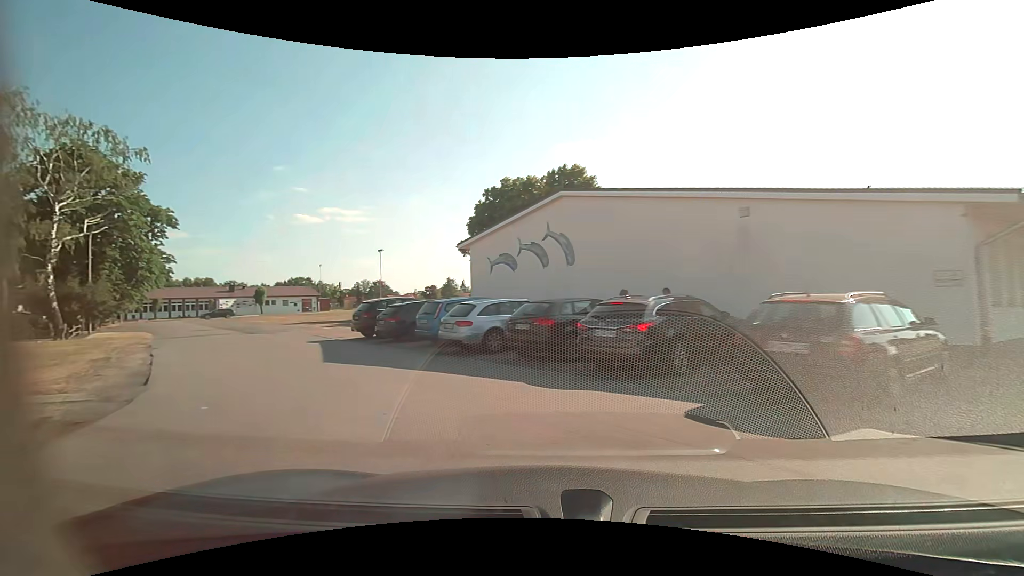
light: Day
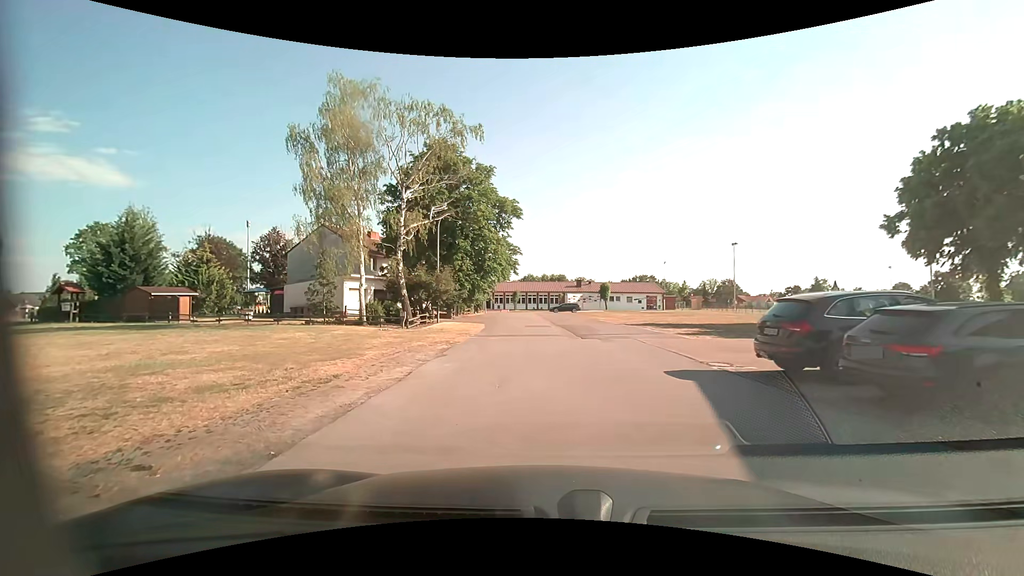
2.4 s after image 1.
(-3.6, +9.9) m; -37°
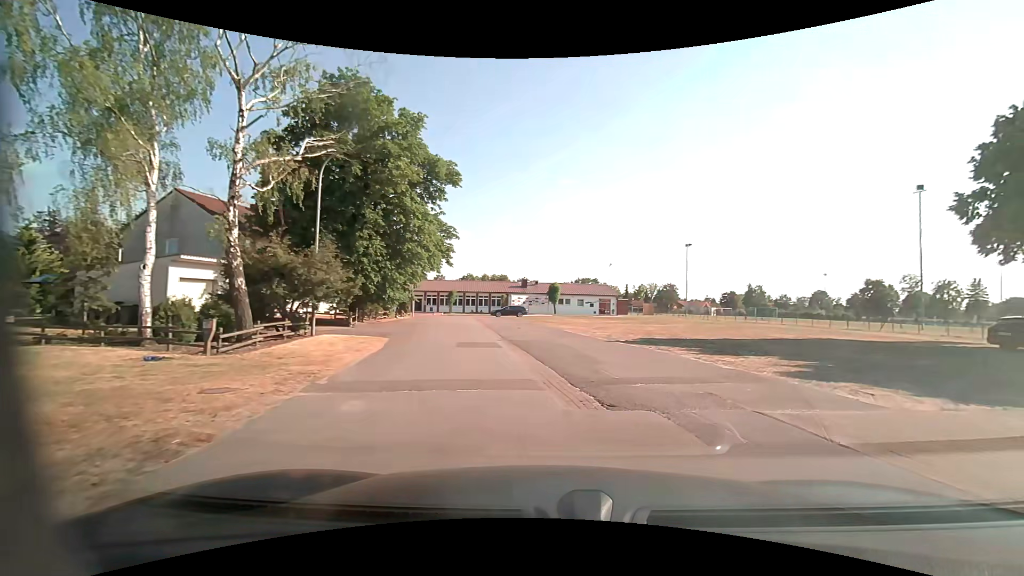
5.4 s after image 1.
(-0.6, +12.3) m; +5°
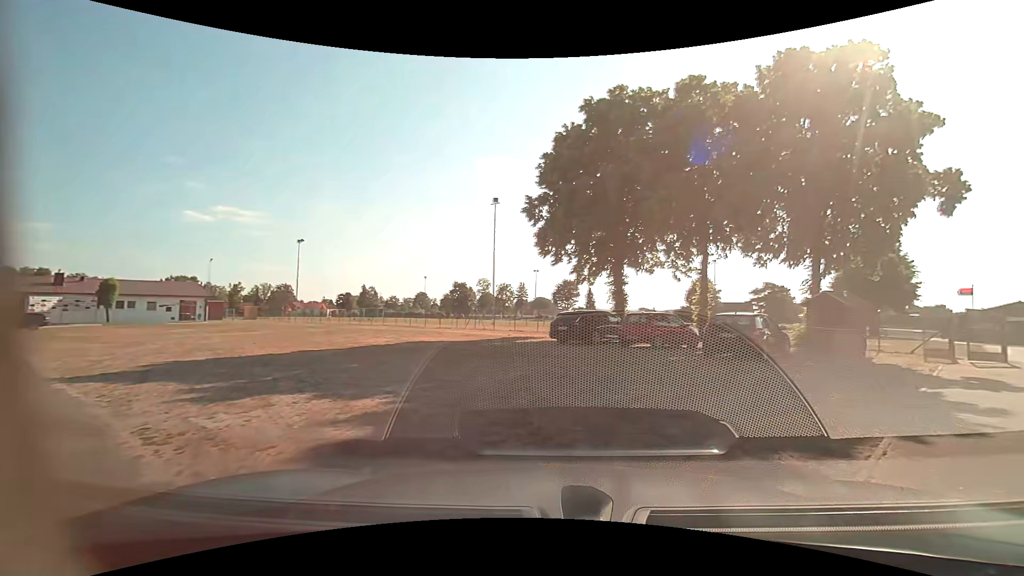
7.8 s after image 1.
(+2.5, +6.8) m; +44°
